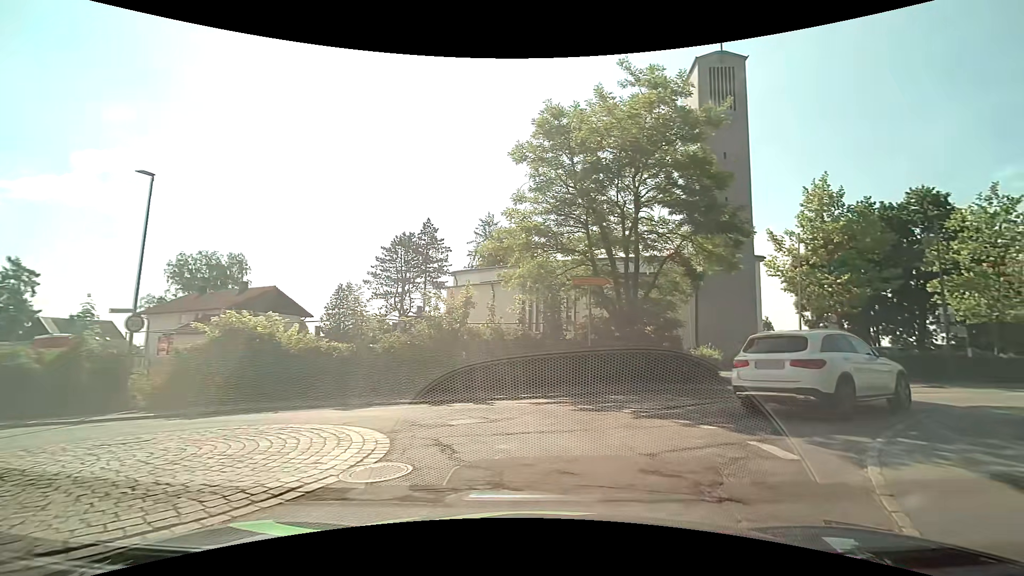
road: unclassified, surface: asphalt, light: Day
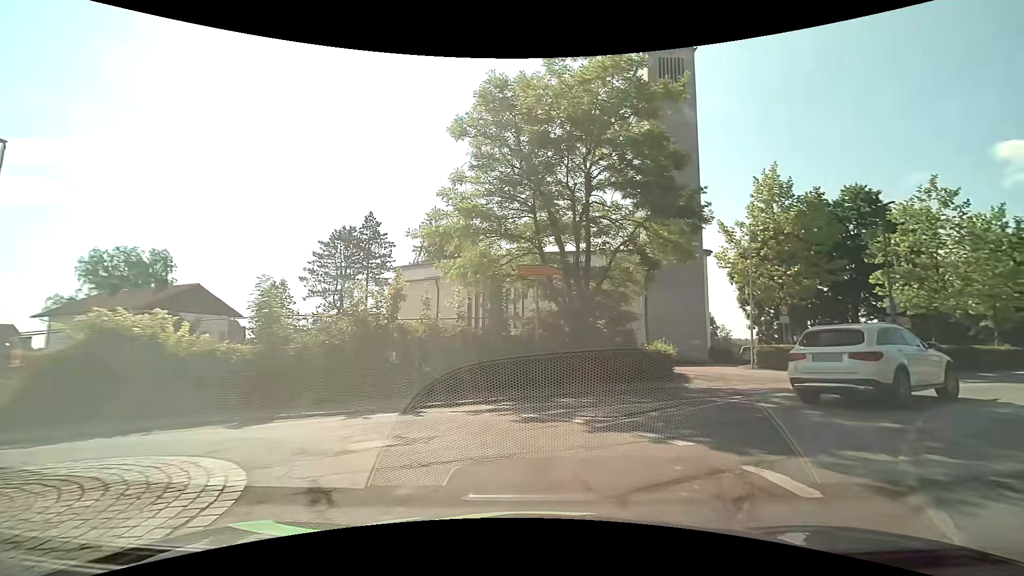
(+0.2, +2.1) m; +6°
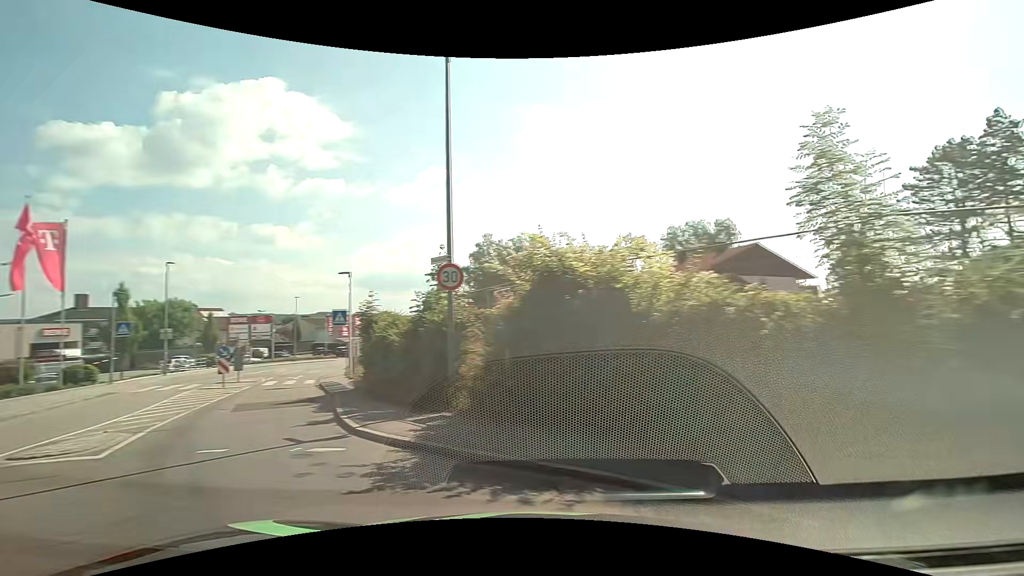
(-3.0, +9.8) m; -59°
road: tertiary
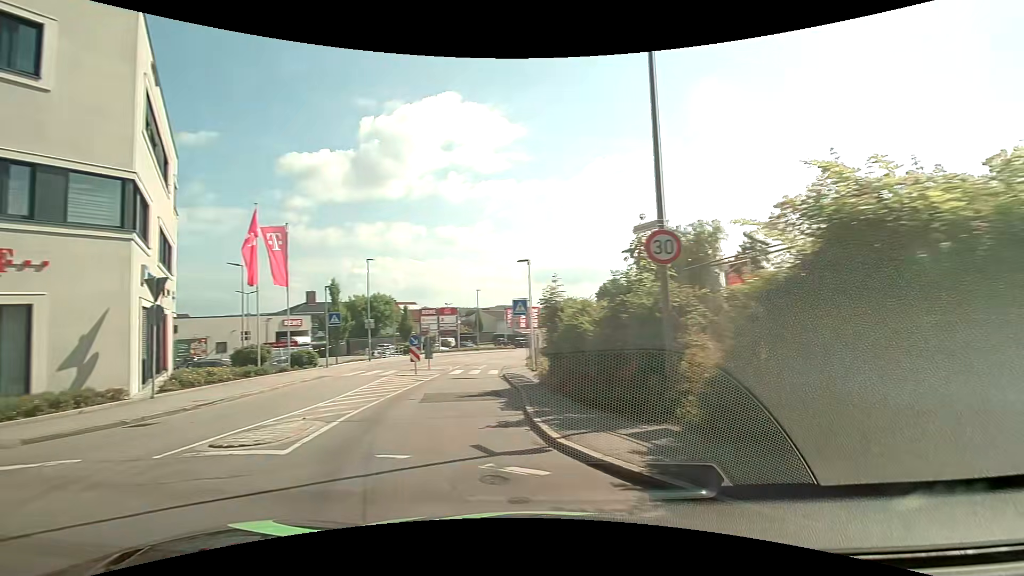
(-0.4, +2.3) m; -18°
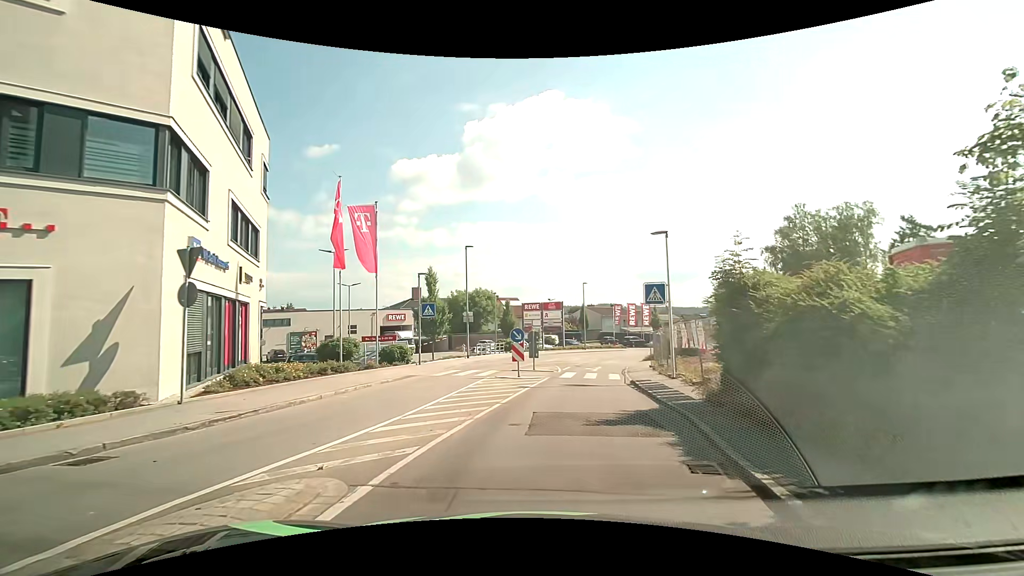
(-1.0, +5.3) m; -13°
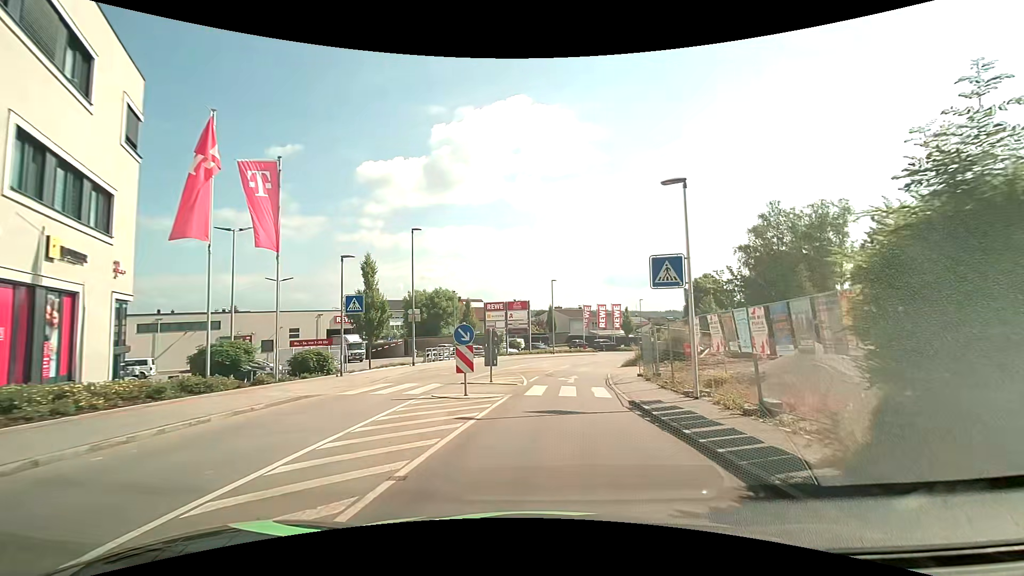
(+0.2, +6.5) m; +4°
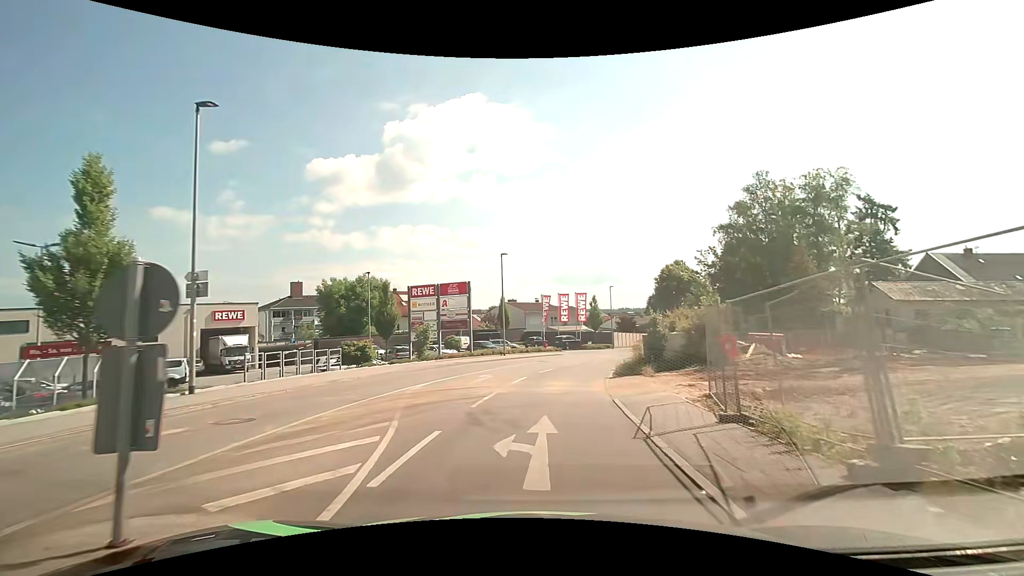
(+0.9, +15.5) m; +5°
(0, +10) (+1, +20) (+3, +30) (+7, +39) (+11, +48) (+15, +57) (+19, +66) (+23, +75) (+28, +84) (+32, +93) m
